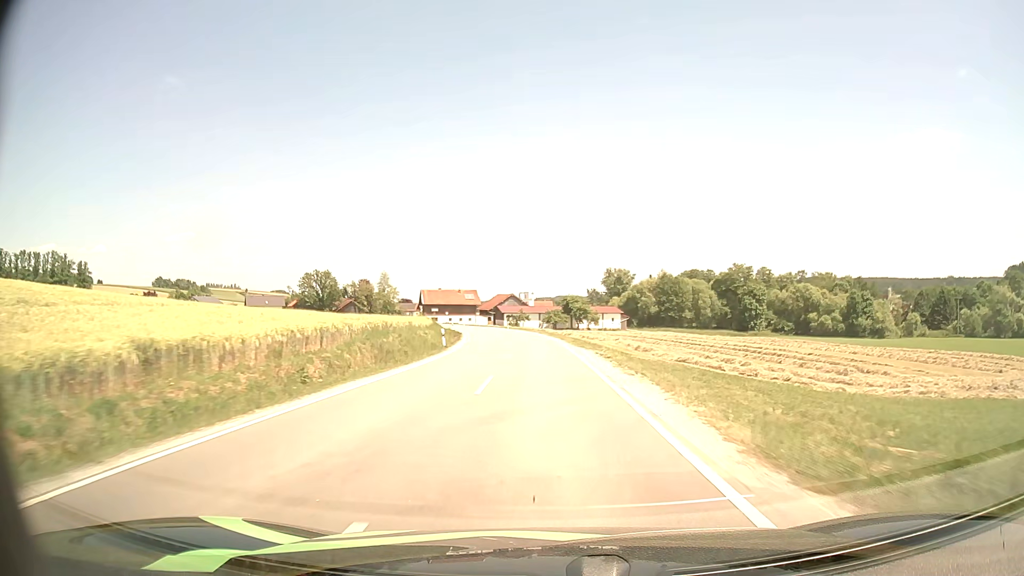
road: secondary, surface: asphalt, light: Day
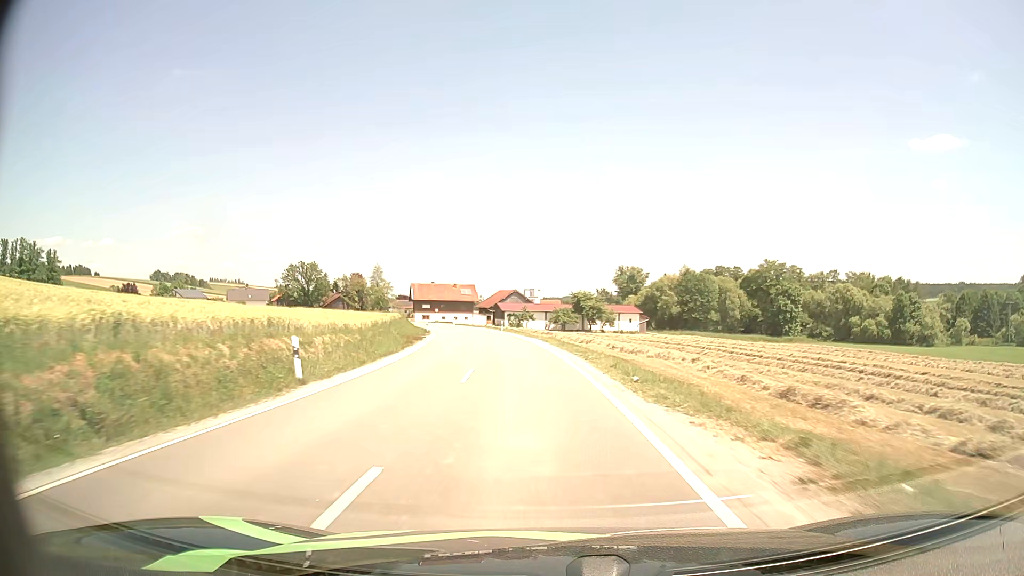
(-0.1, +22.3) m; -1°
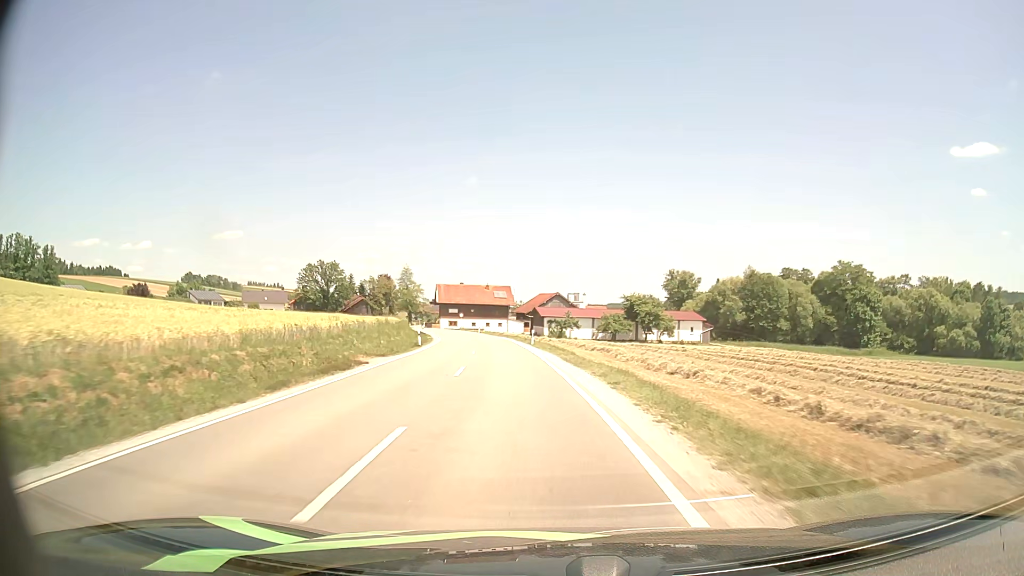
(-0.5, +21.6) m; -3°
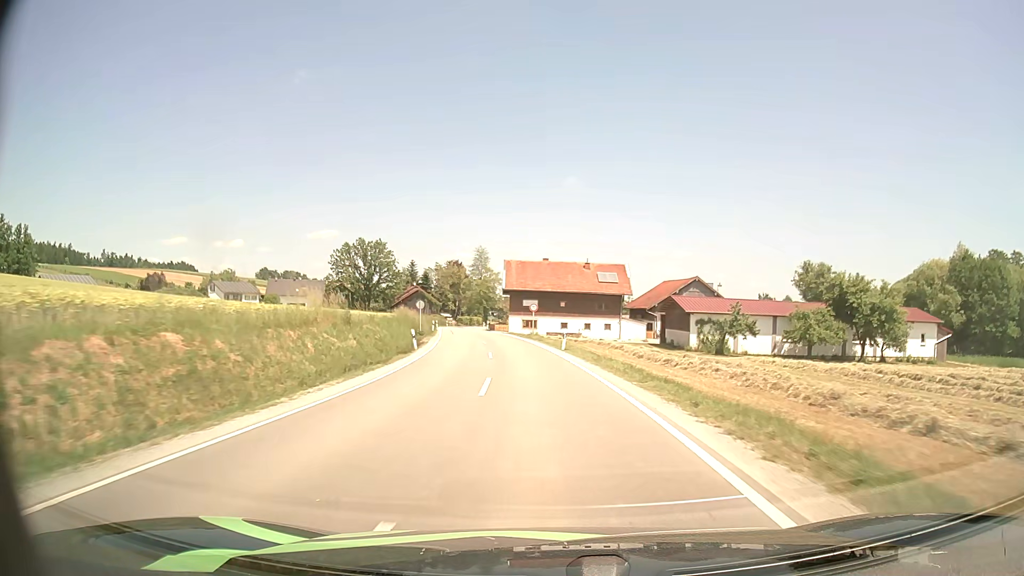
(-4.6, +52.0) m; -9°
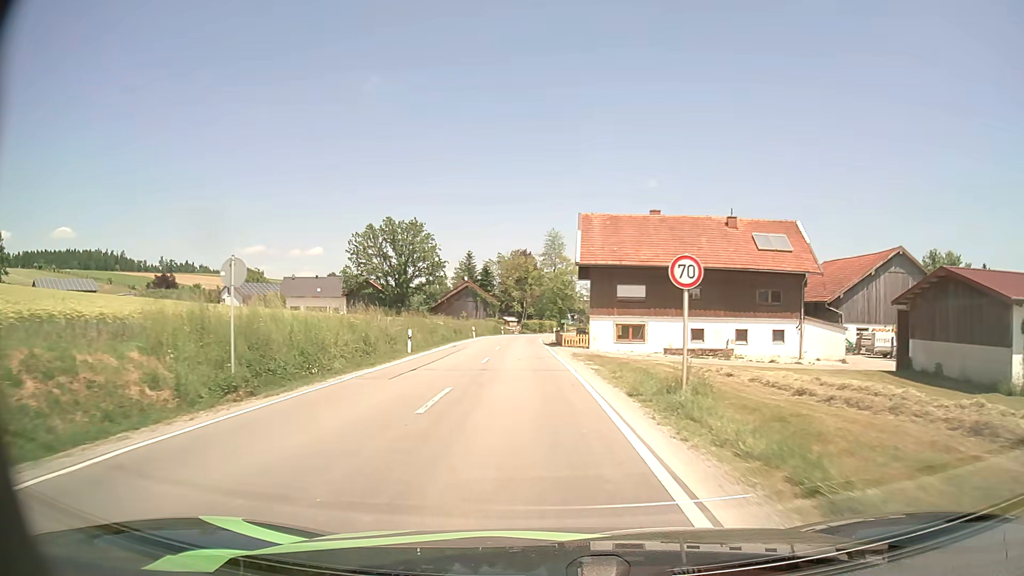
(-1.9, +38.6) m; -7°
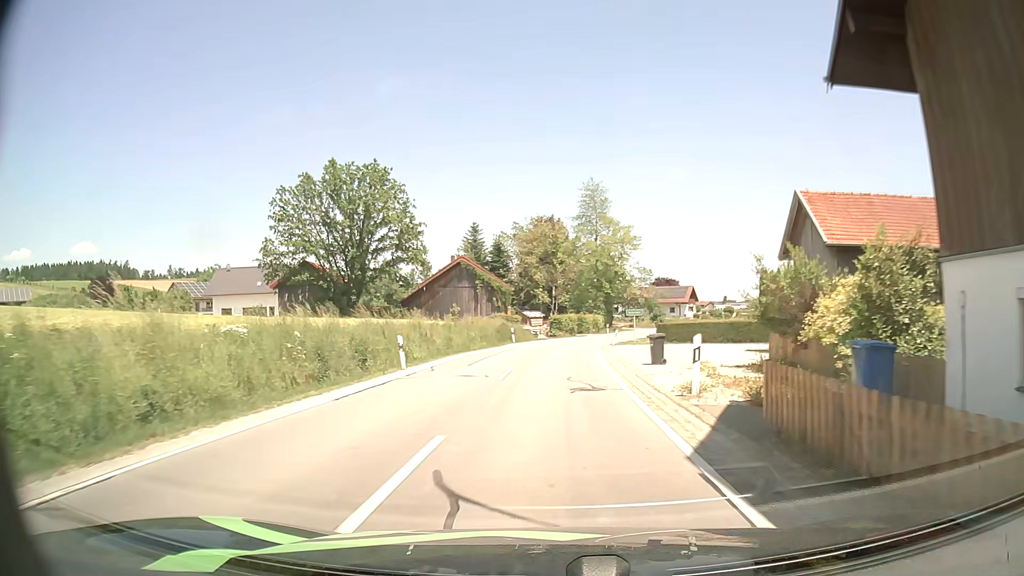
(-1.6, +42.2) m; -3°
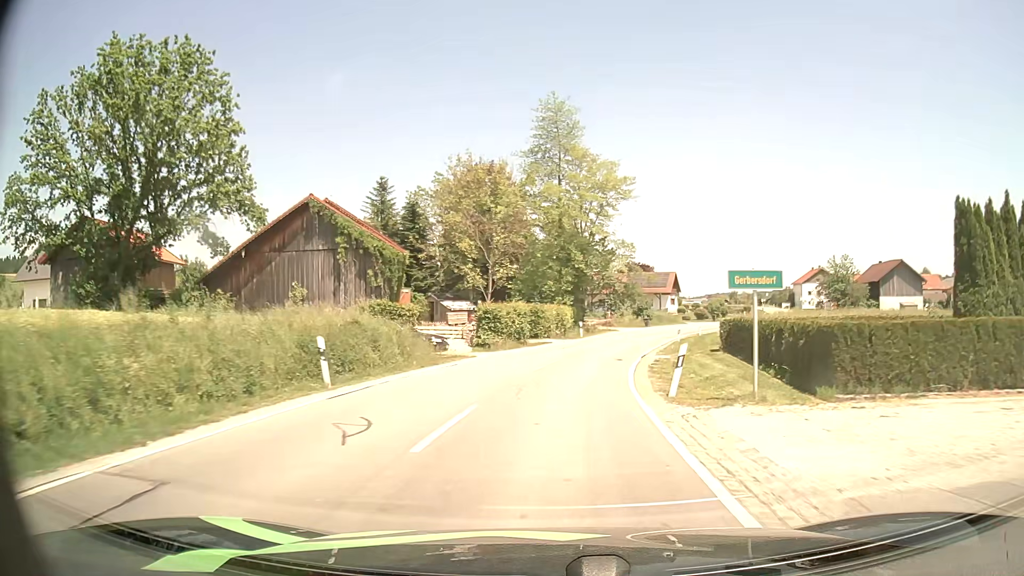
(+1.0, +32.9) m; +5°
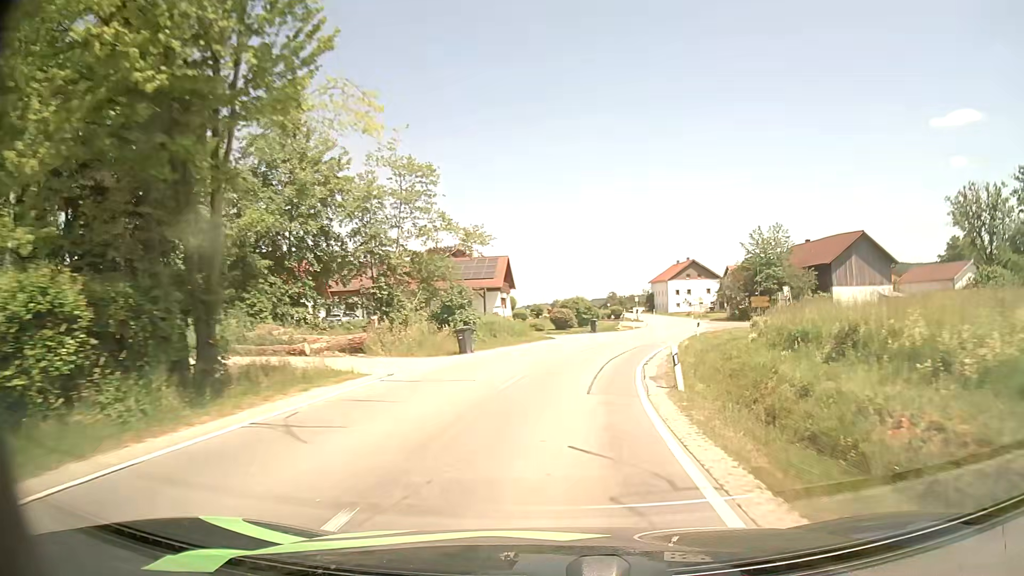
(+5.6, +41.5) m; +16°
(0, +10) (+1, +20) (+3, +30) (+6, +39) (+9, +49) (+12, +59) (+14, +68) (+15, +78) (+16, +88) (+17, +98) m
